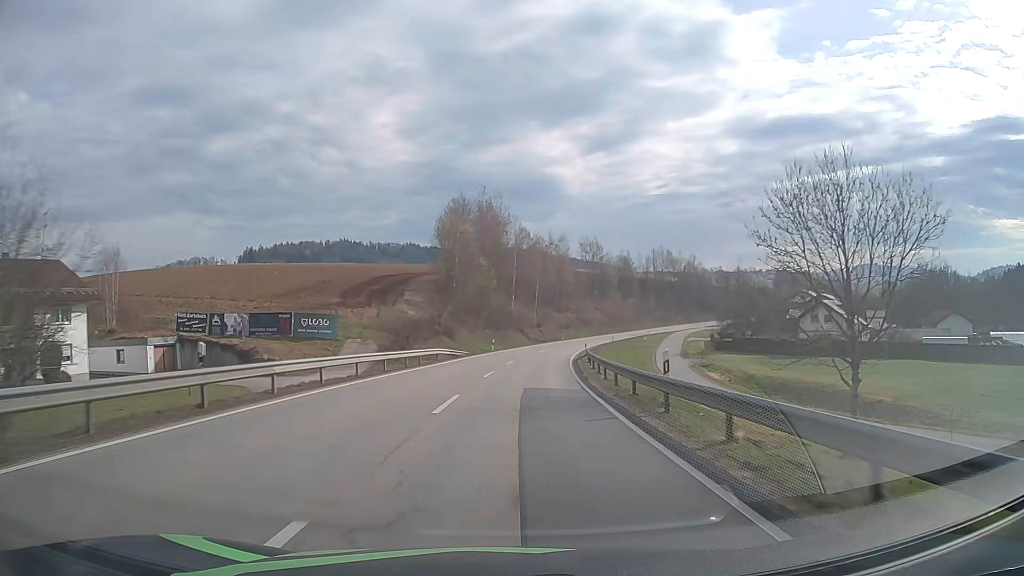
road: secondary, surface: asphalt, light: Day
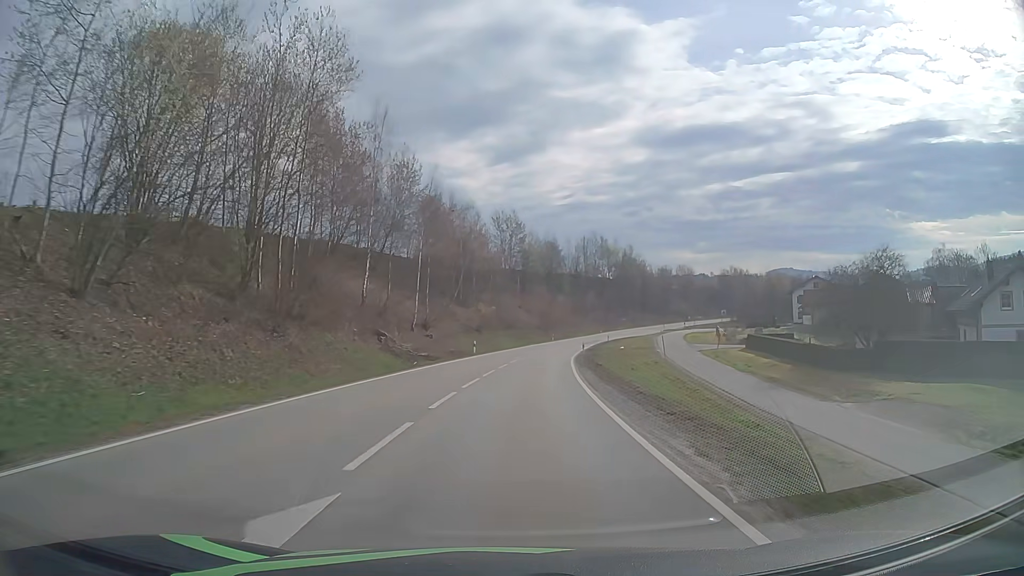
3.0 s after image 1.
(+4.3, +59.8) m; +8°
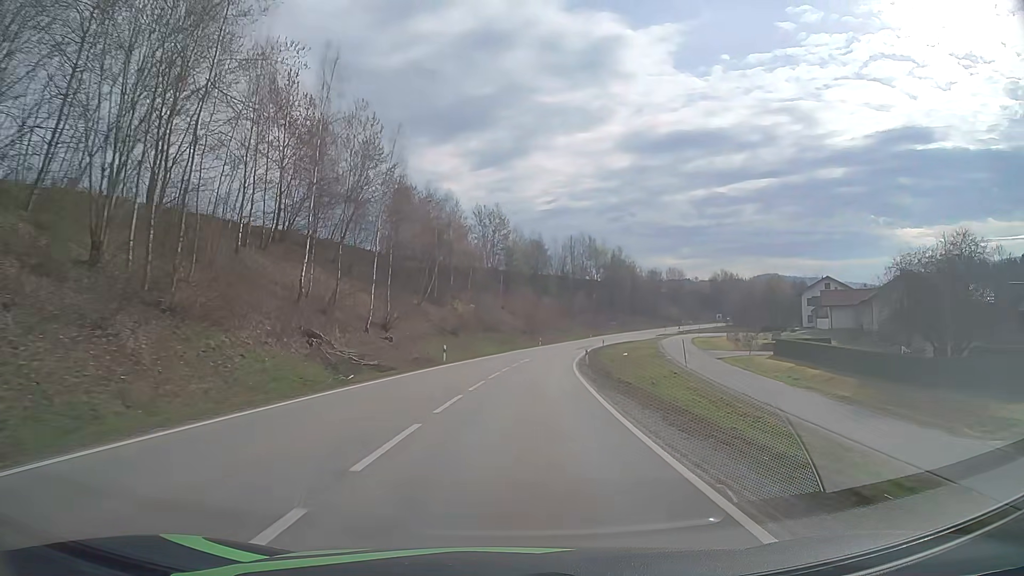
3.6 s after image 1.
(+0.1, +12.2) m; +1°
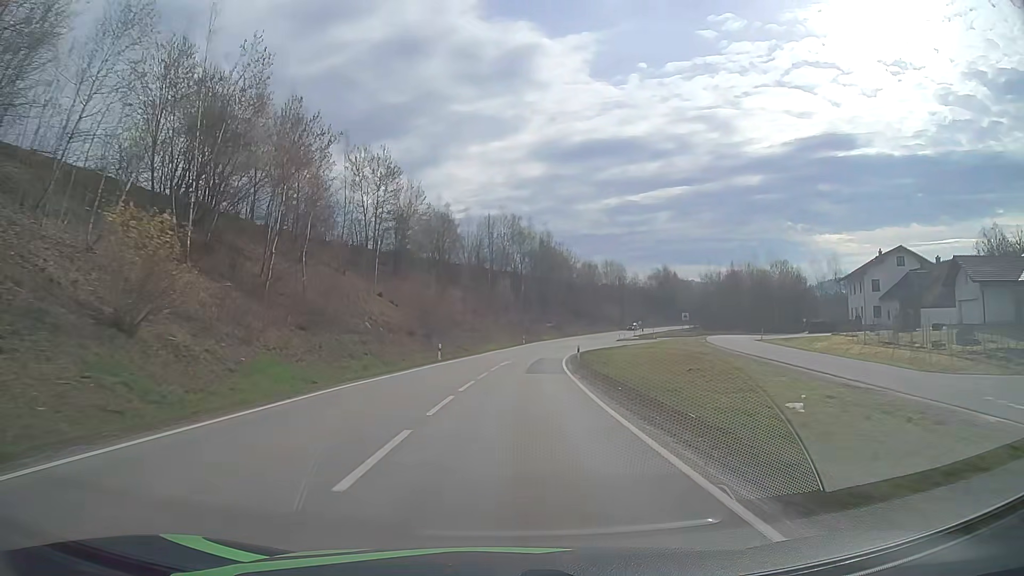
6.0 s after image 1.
(+3.0, +49.1) m; +7°
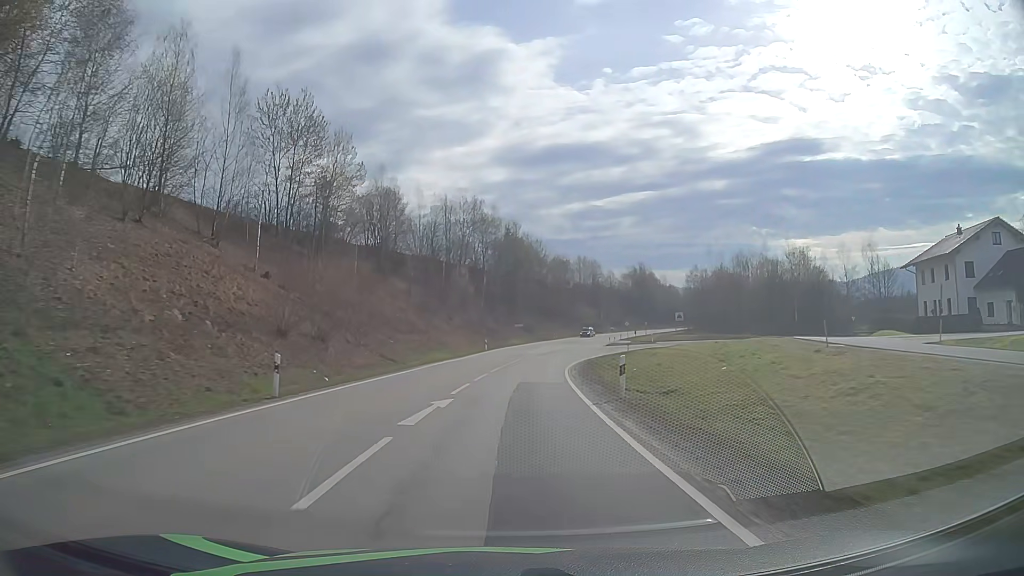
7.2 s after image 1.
(+0.7, +24.9) m; +3°
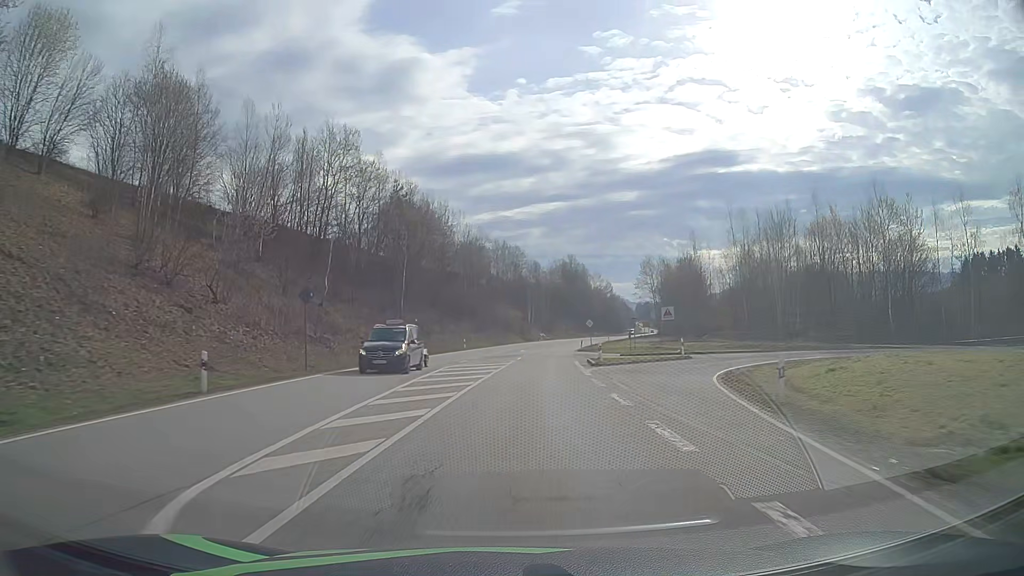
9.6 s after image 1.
(+3.1, +49.9) m; +8°
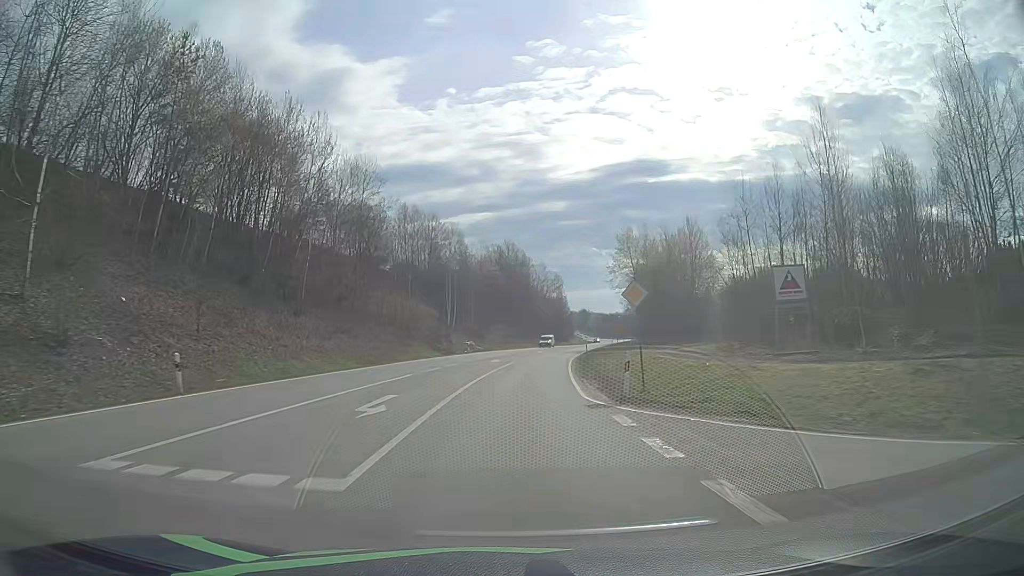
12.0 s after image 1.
(+2.8, +50.1) m; +6°
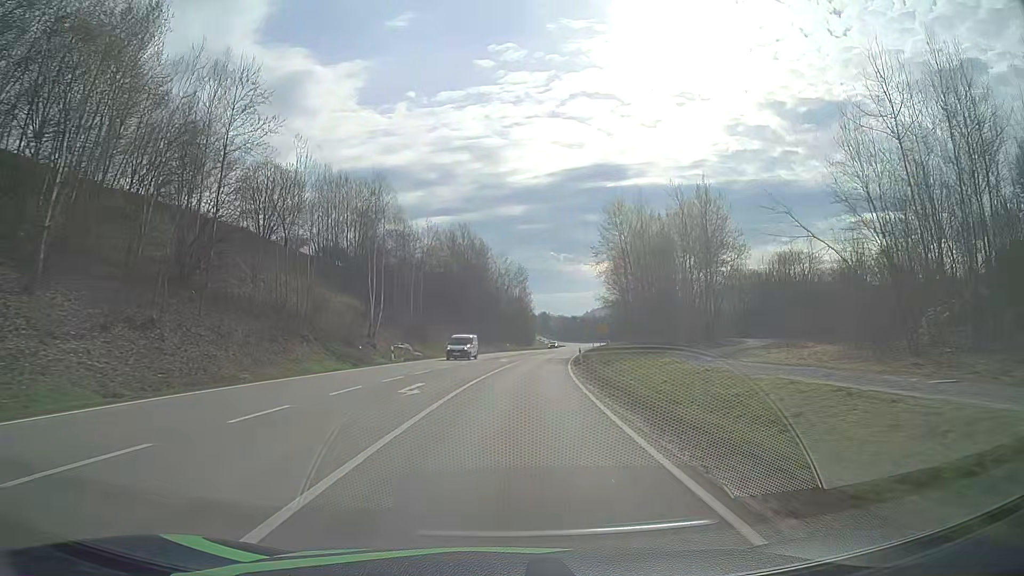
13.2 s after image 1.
(+0.7, +25.0) m; +3°
(0, +10) (+1, +20) (+1, +30) (+2, +40) (+3, +50) (+4, +60) (+6, +70) (+7, +80) (+9, +89) (+11, +99) m
